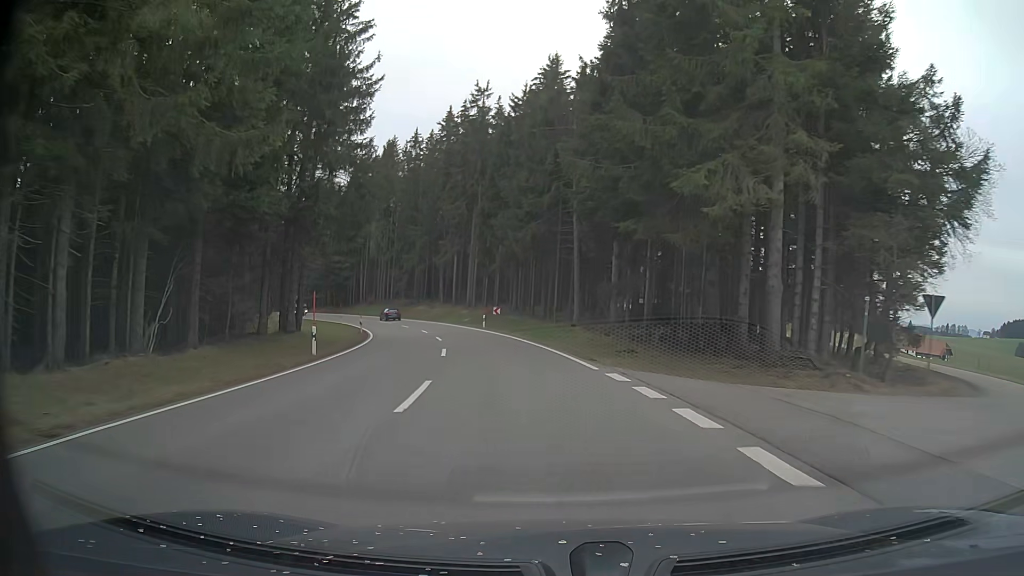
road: primary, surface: asphalt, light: Day
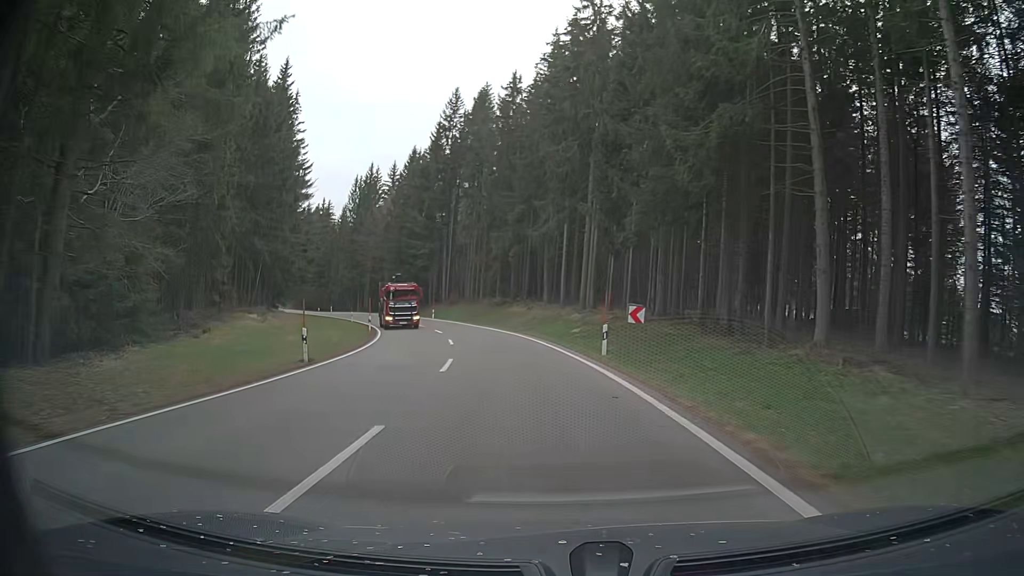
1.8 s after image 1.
(-2.6, +29.2) m; -10°
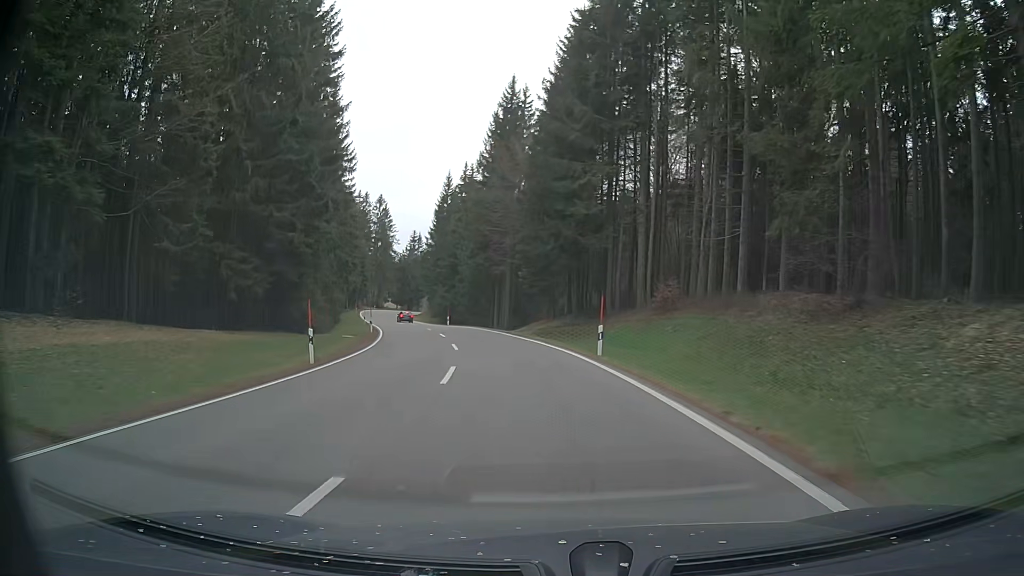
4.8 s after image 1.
(-8.2, +50.8) m; -18°
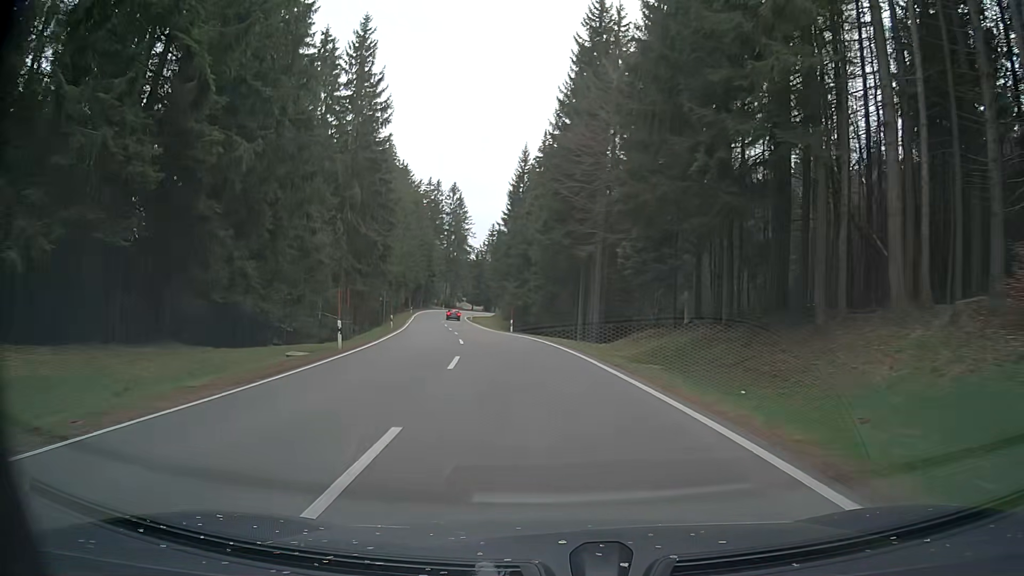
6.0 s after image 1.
(-1.4, +21.7) m; -8°
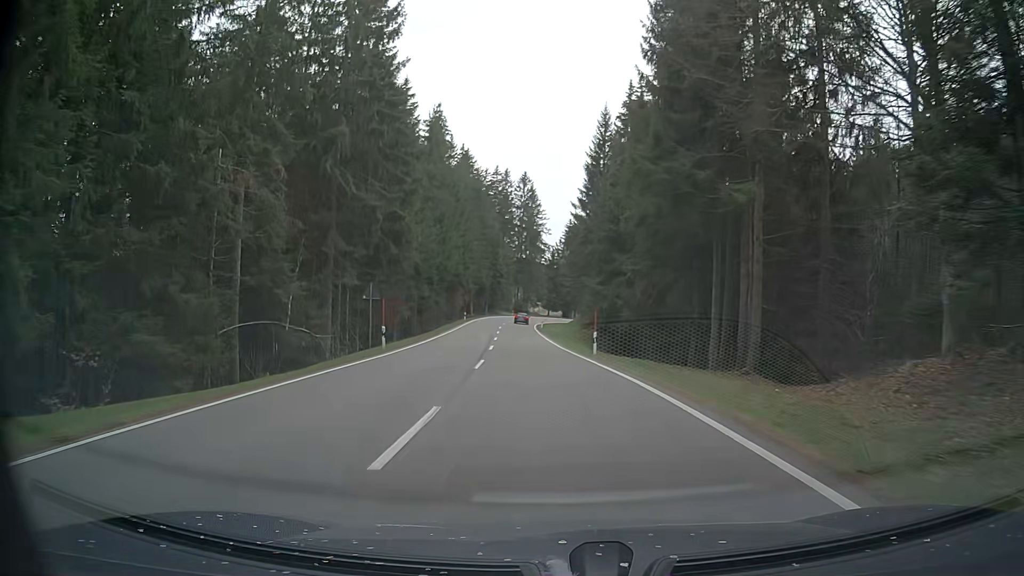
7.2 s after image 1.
(-1.1, +22.0) m; -6°
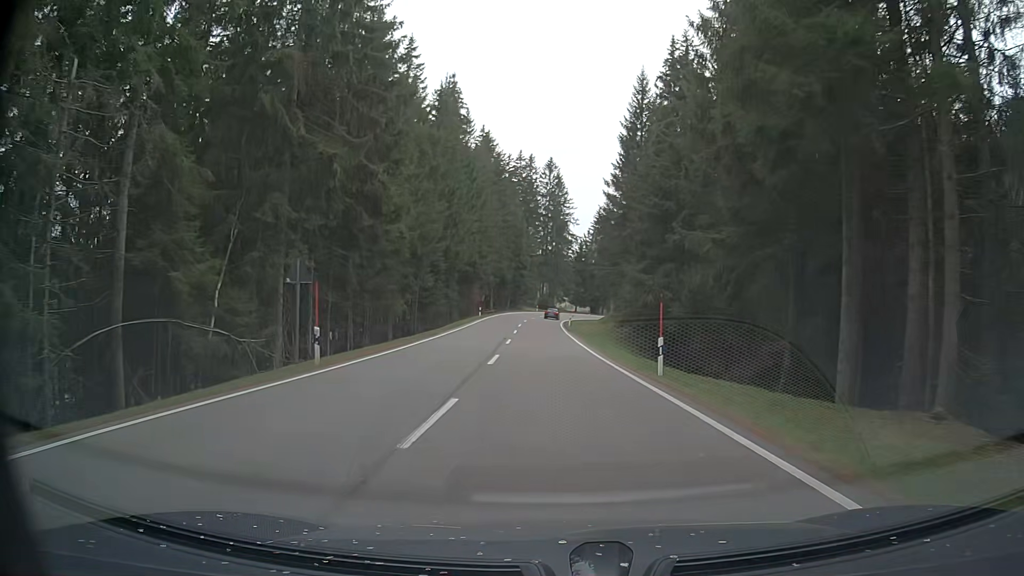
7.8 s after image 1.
(-0.4, +11.3) m; -4°
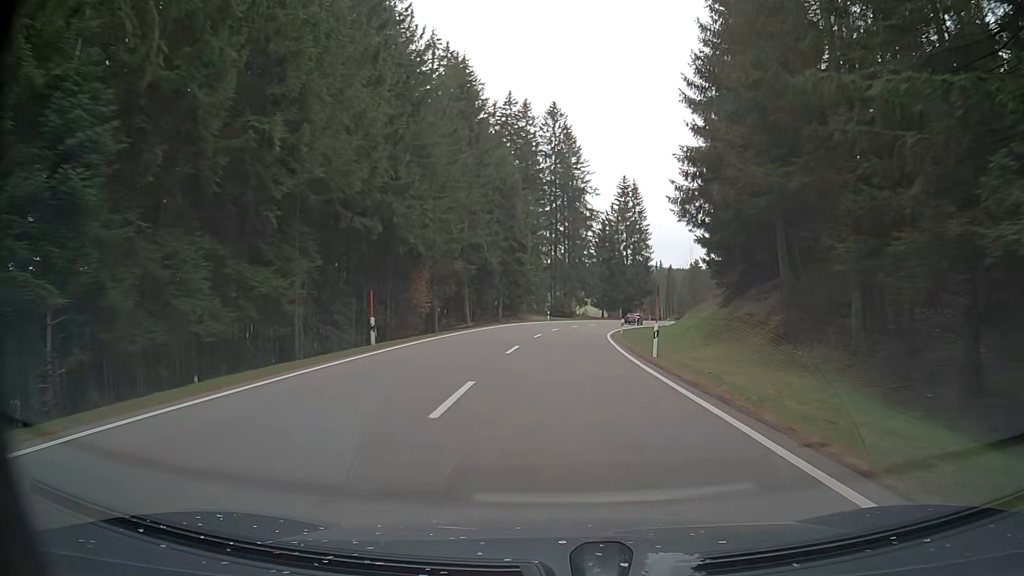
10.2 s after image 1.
(-0.8, +46.9) m; 0°
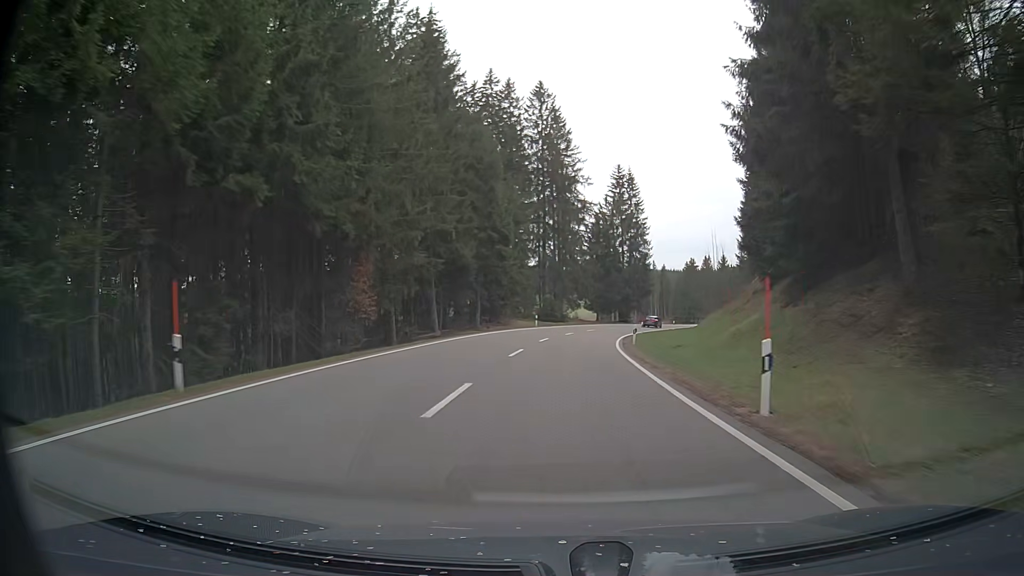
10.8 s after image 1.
(0.0, +11.8) m; +1°
(0, +10) (0, +20) (+1, +30) (+1, +40) (+3, +50) (+5, +60) (+7, +69) (+10, +79) (+13, +89) (+16, +98) m
